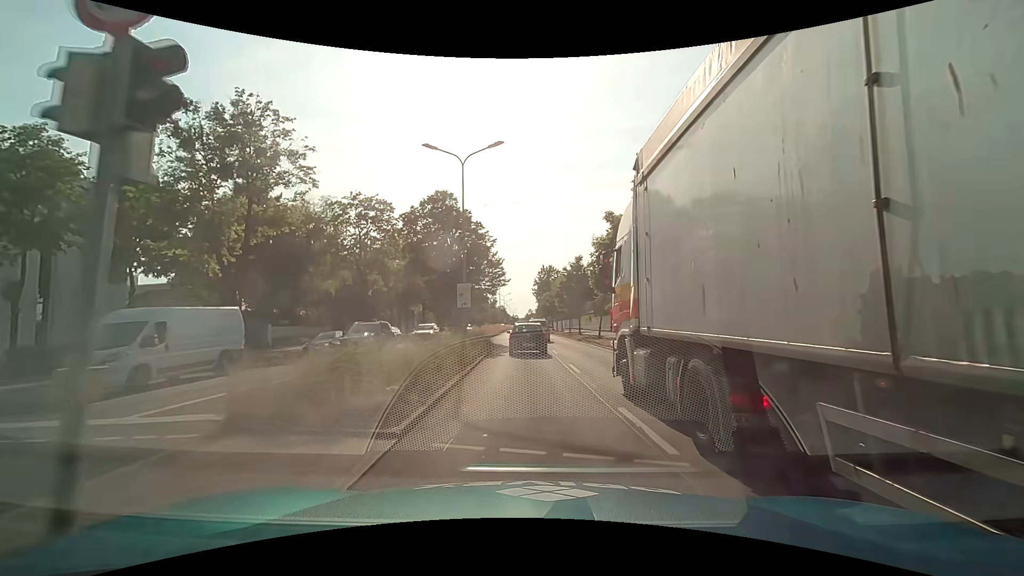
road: primary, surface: asphalt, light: Day
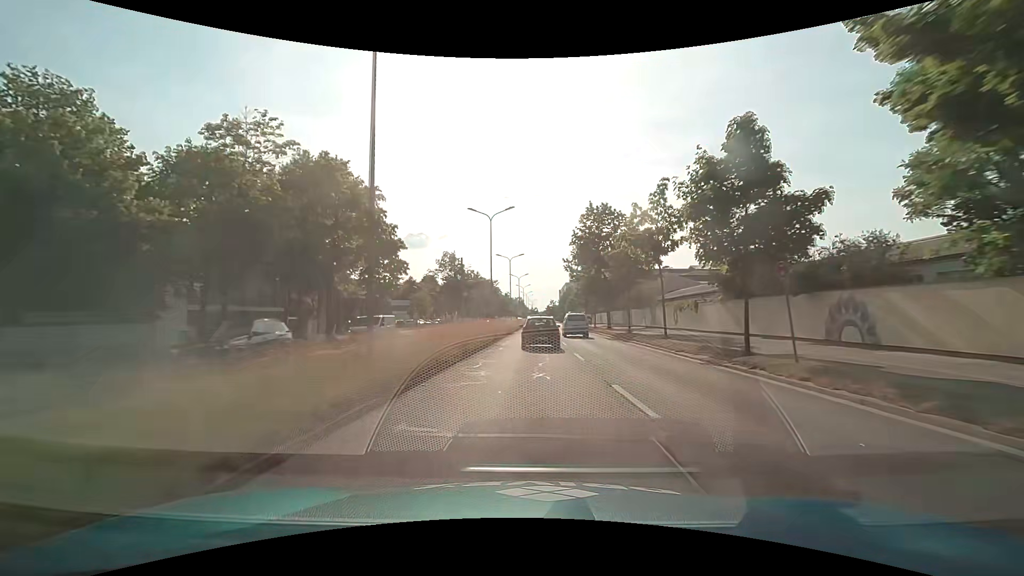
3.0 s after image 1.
(-0.7, +43.8) m; -2°
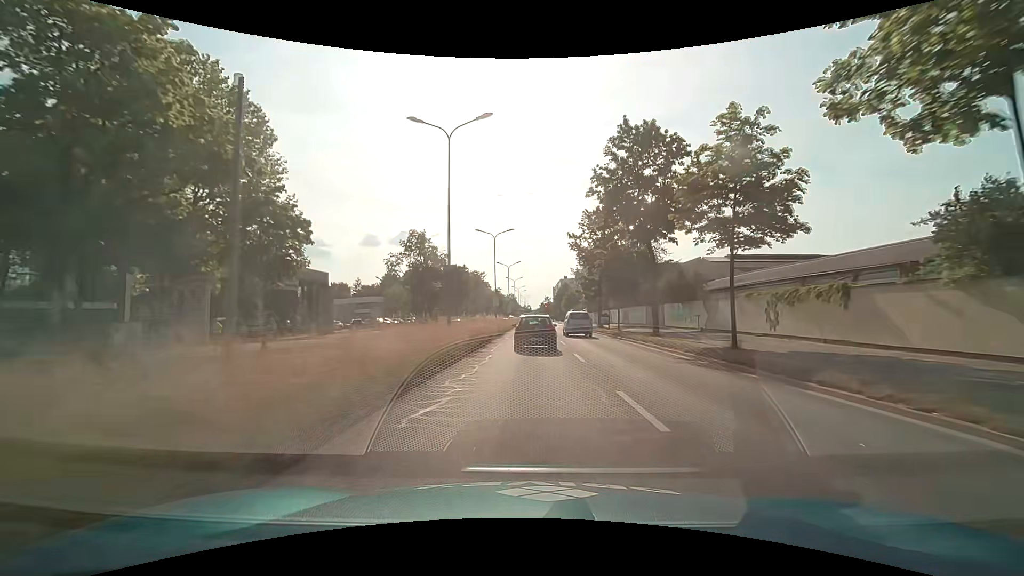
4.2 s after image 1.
(+0.1, +18.8) m; +1°
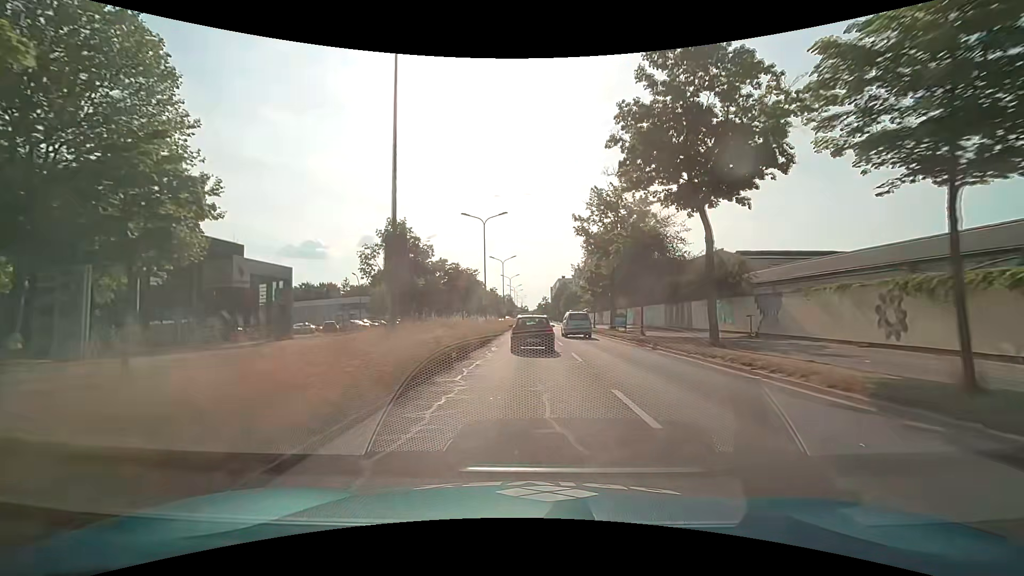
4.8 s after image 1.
(0.0, +8.7) m; 0°
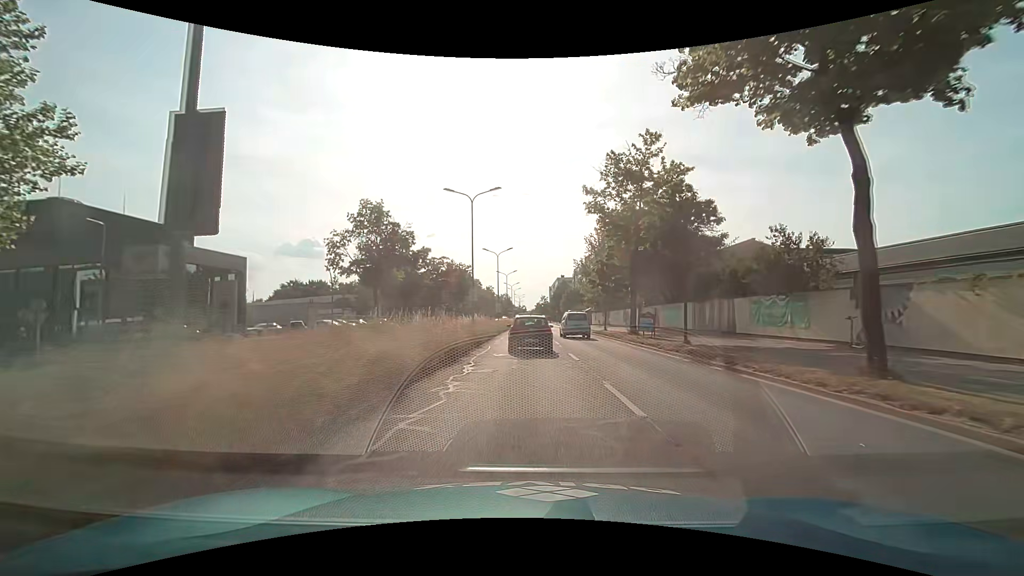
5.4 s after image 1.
(0.0, +8.4) m; 0°
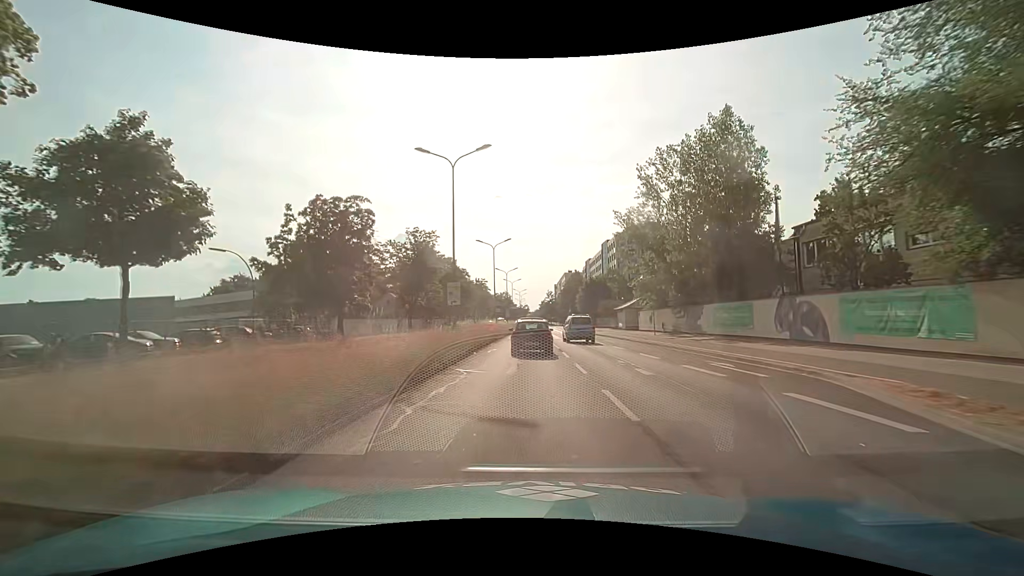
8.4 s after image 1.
(+0.1, +39.4) m; 0°
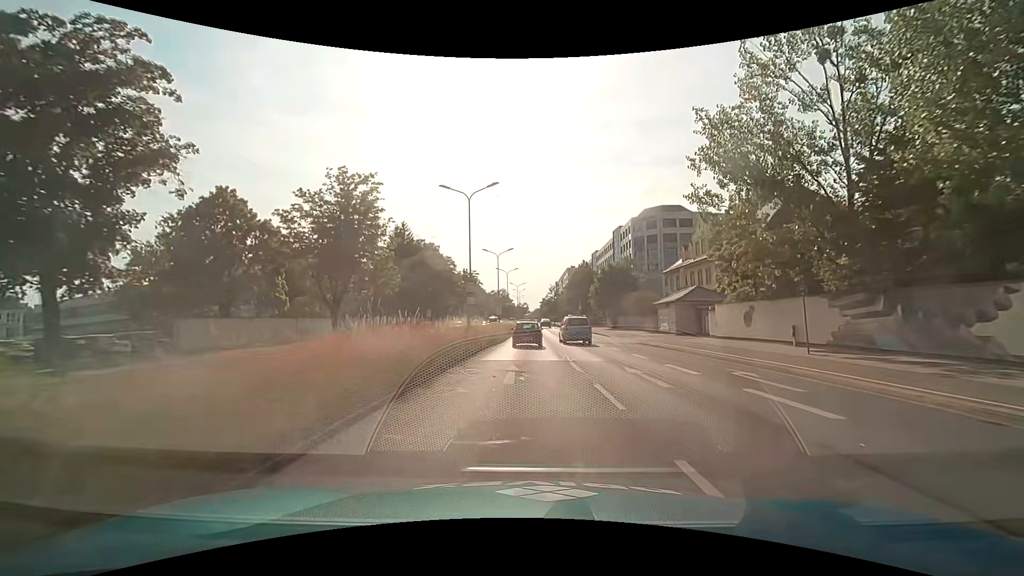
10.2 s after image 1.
(0.0, +22.8) m; 0°
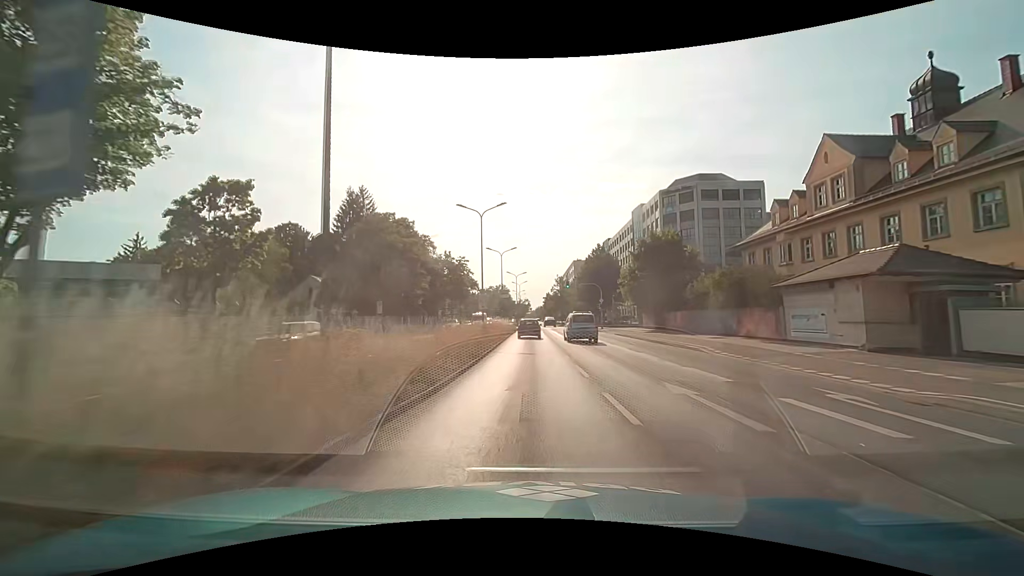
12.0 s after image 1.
(-0.1, +24.0) m; 0°
(0, +10) (0, +20) (0, +30) (0, +40) (0, +50) (0, +60) (0, +70) (0, +80) (0, +90) (0, +100) m
